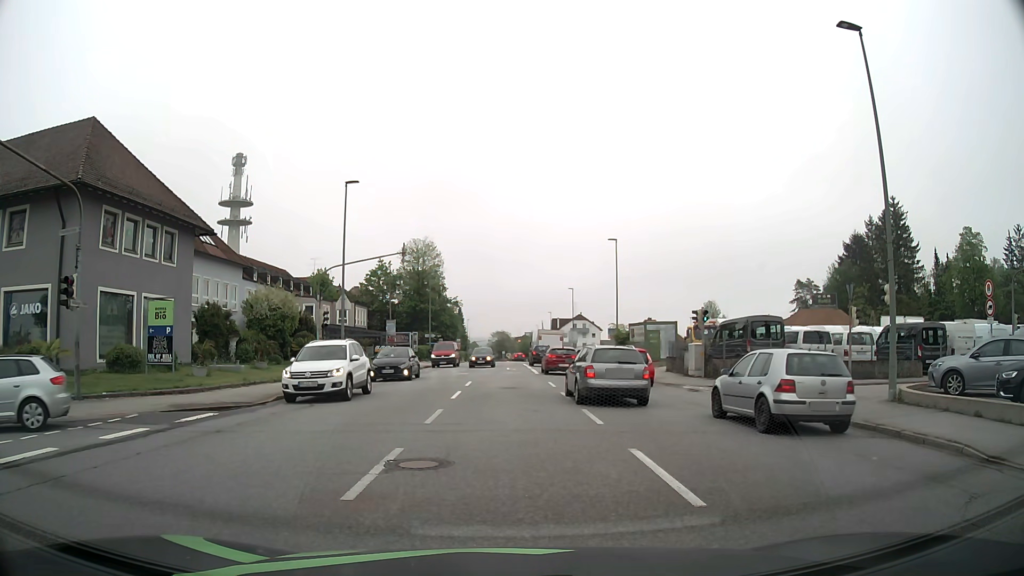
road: tertiary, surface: asphalt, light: Day
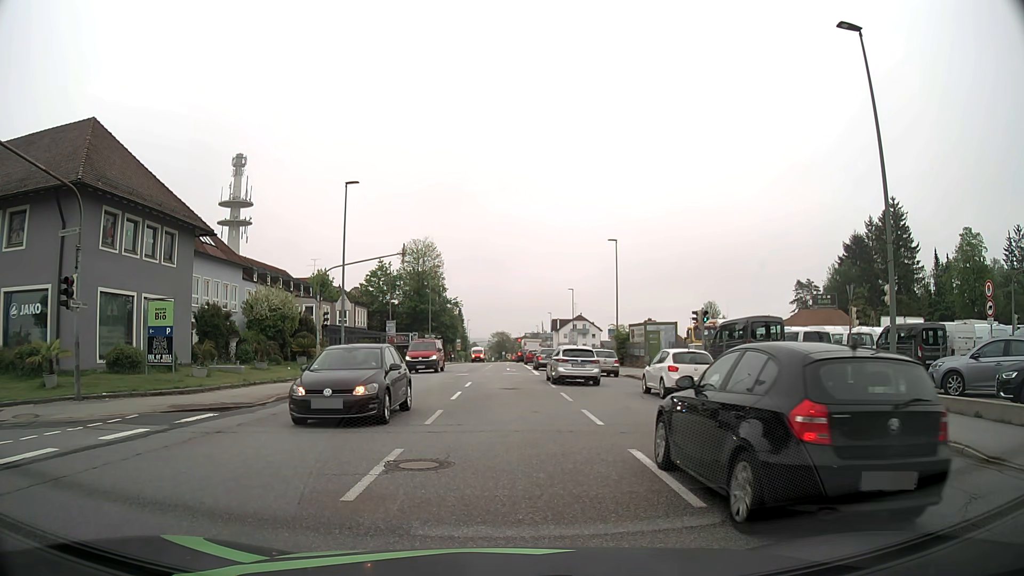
(0.0, 0.0) m; 0°
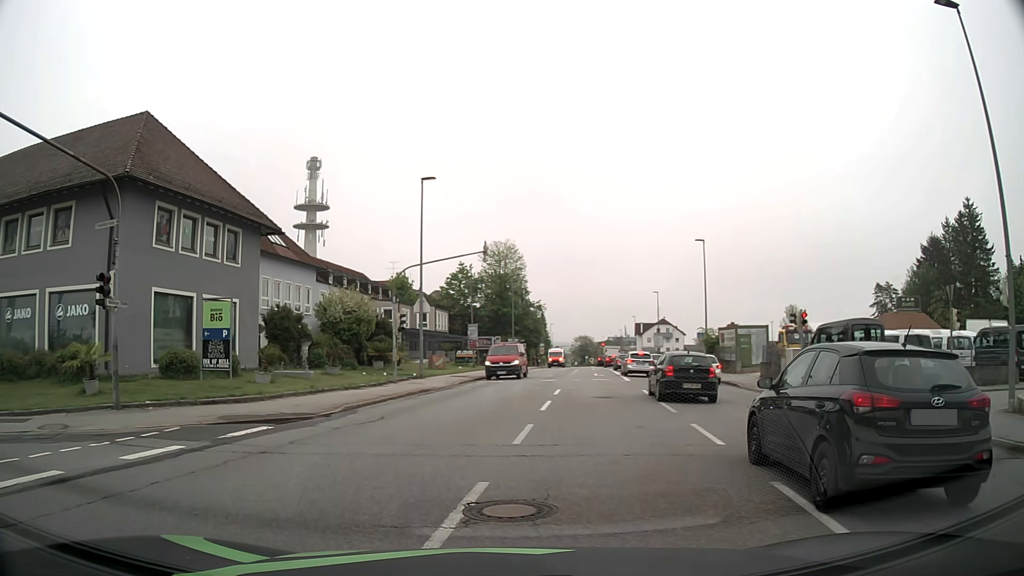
(-0.1, +2.1) m; -6°
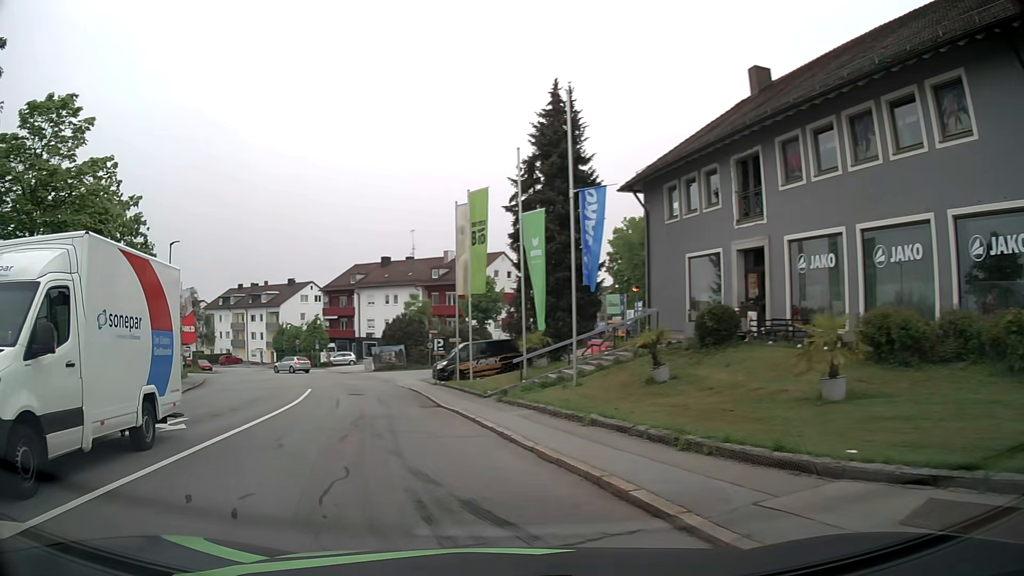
(-7.2, +8.9) m; -74°
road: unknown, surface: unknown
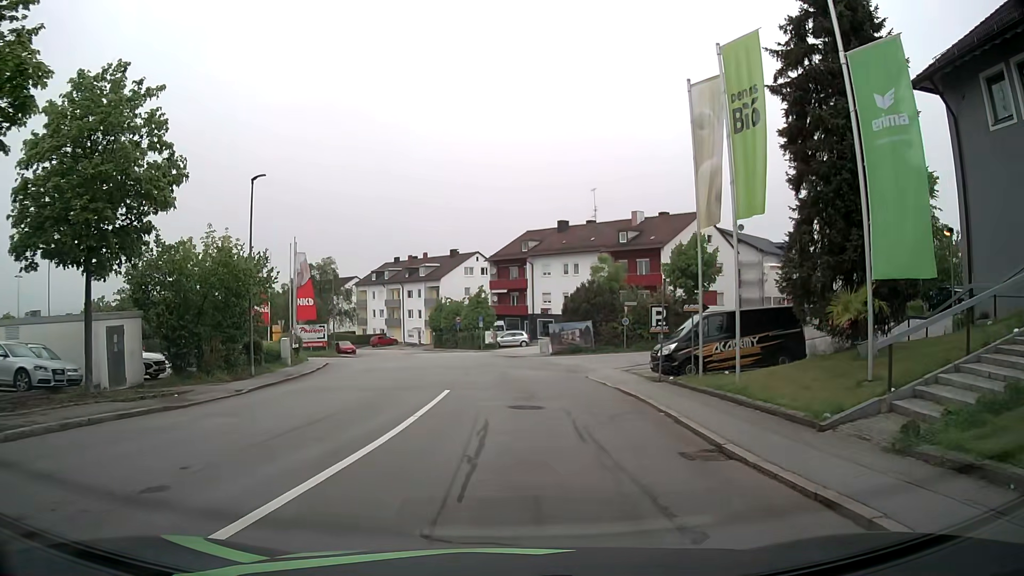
(-2.1, +12.3) m; -14°
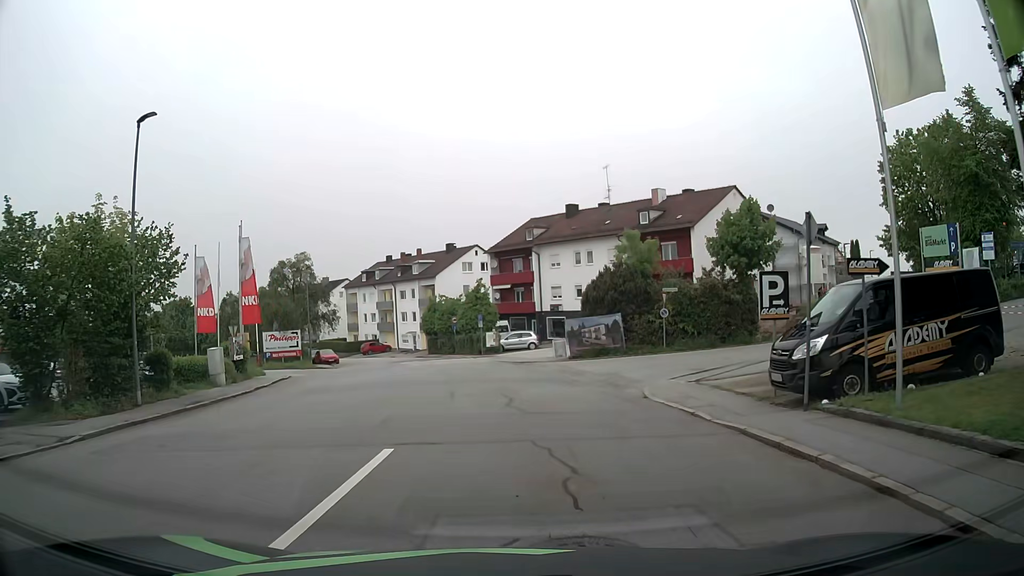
(-0.1, +9.5) m; -1°
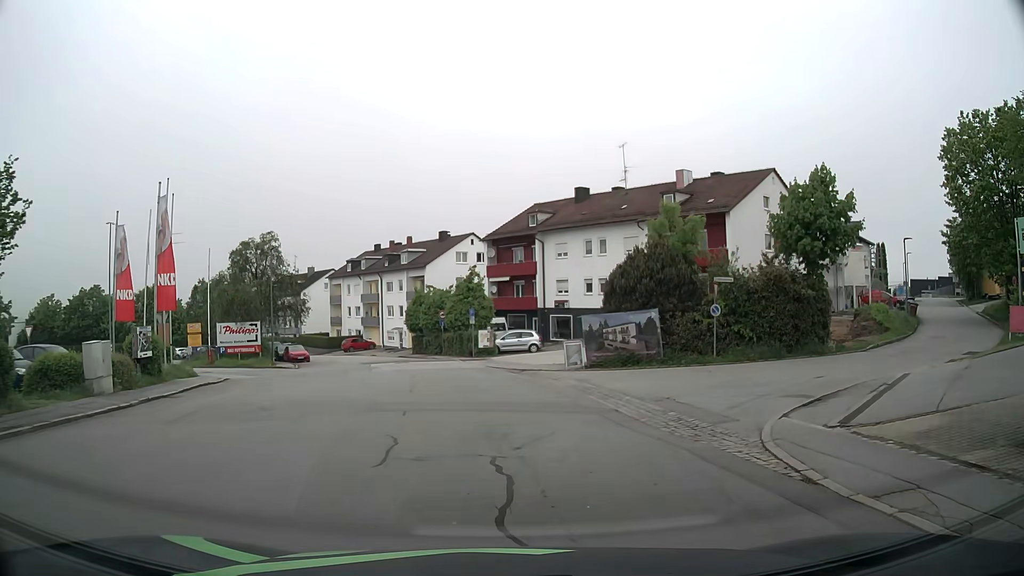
(0.0, +8.3) m; +1°
